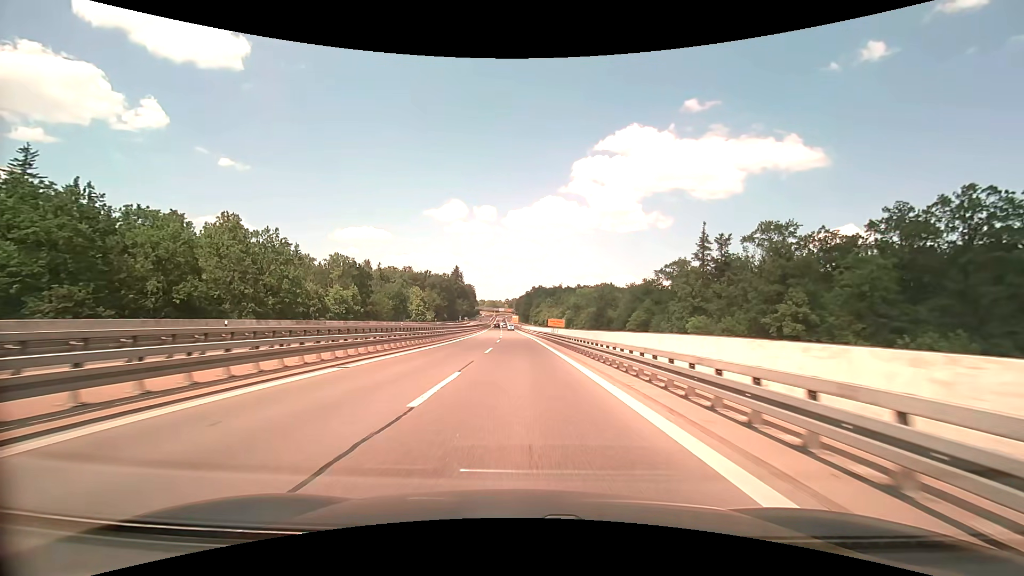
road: trunk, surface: asphalt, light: Day
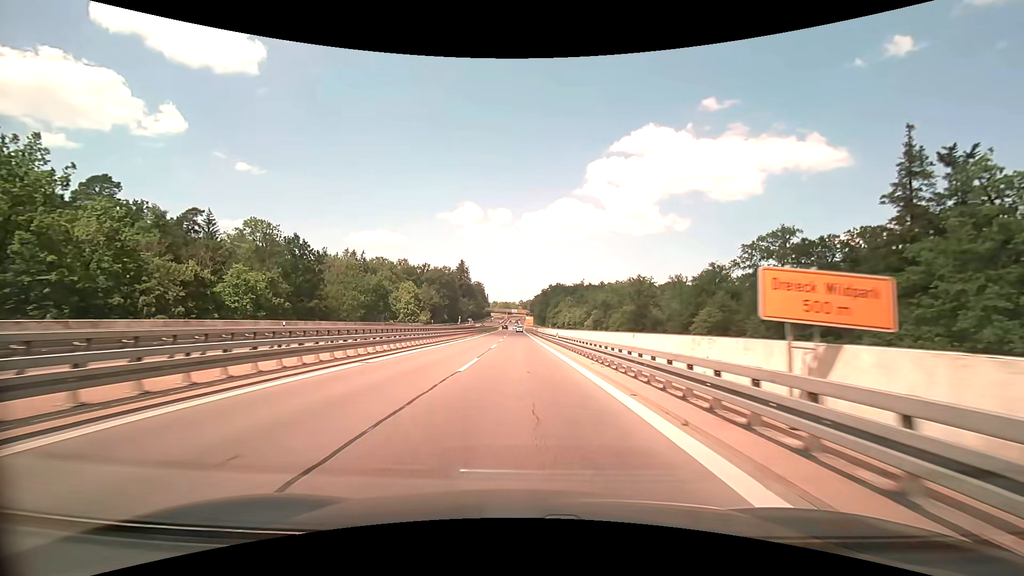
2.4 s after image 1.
(-0.5, +47.0) m; -2°
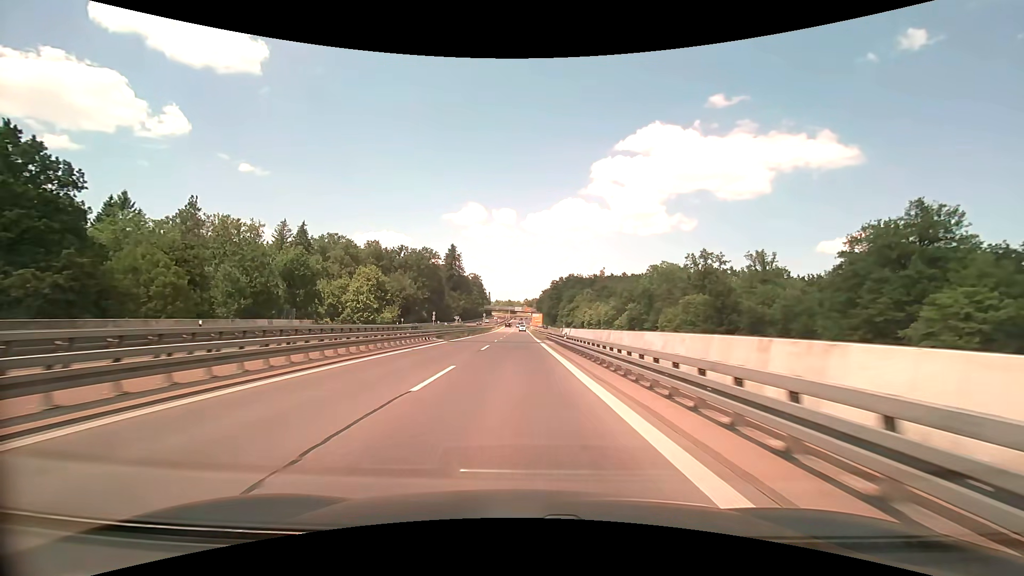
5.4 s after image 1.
(-0.5, +59.2) m; -1°
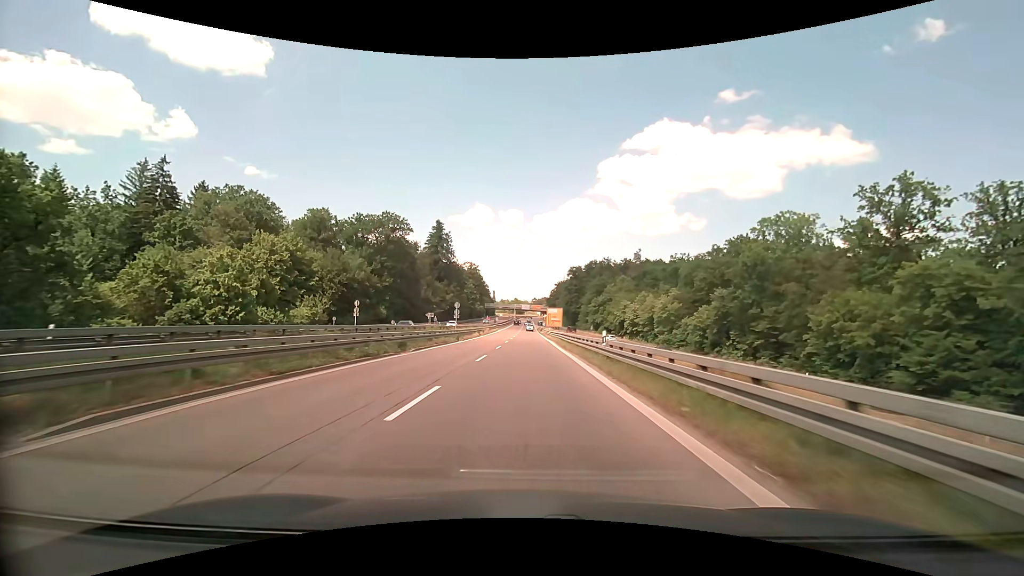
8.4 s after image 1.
(-0.6, +59.4) m; -1°
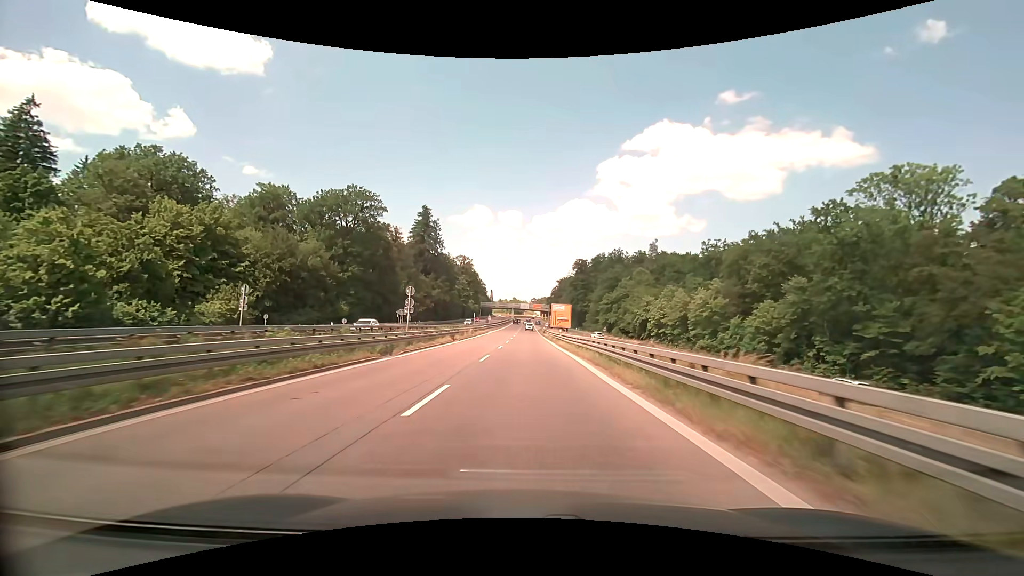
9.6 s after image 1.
(0.0, +23.6) m; 0°
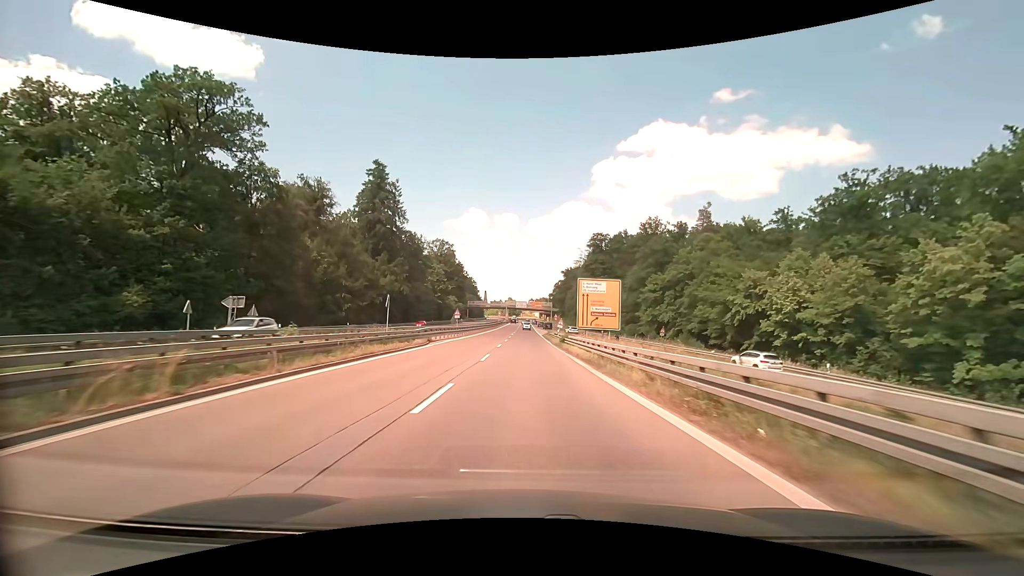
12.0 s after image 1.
(+0.2, +47.8) m; +1°
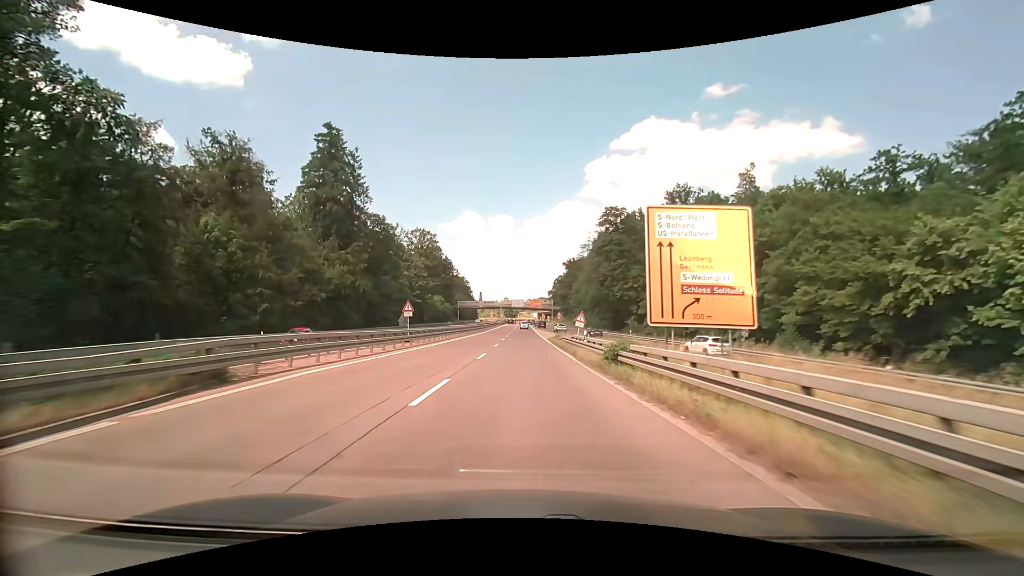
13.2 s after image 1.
(0.0, +23.9) m; 0°
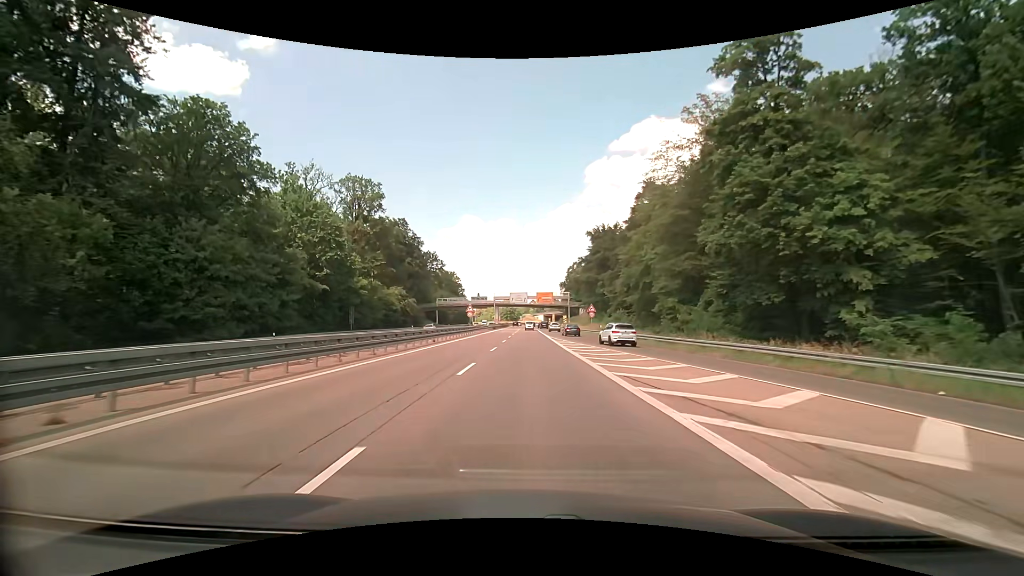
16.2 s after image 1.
(-0.5, +54.8) m; -1°
(0, +10) (0, +20) (0, +30) (0, +40) (0, +50) (0, +60) (0, +70) (+1, +80) (+1, +90) (+1, +100) m
